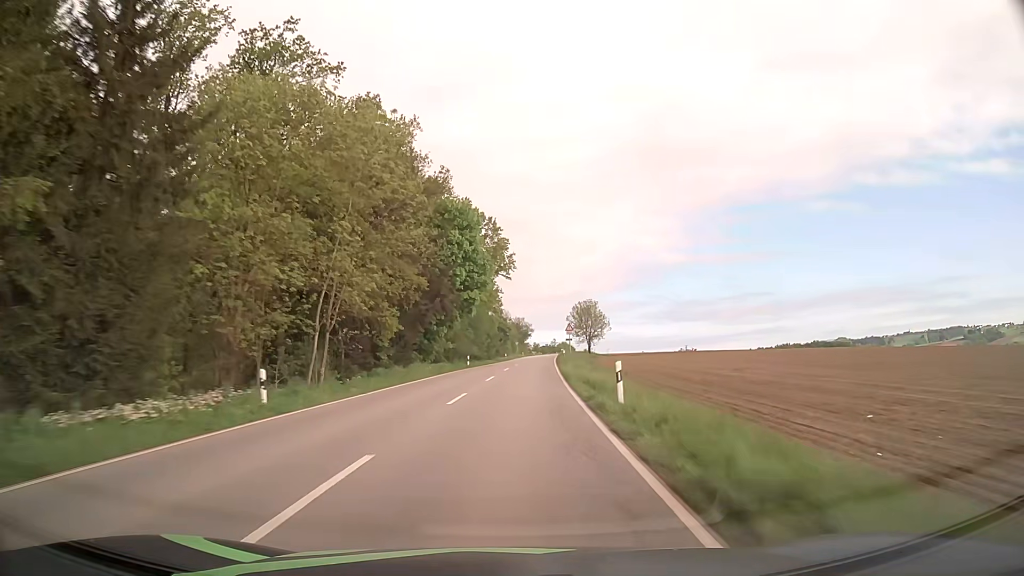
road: secondary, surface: asphalt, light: Day
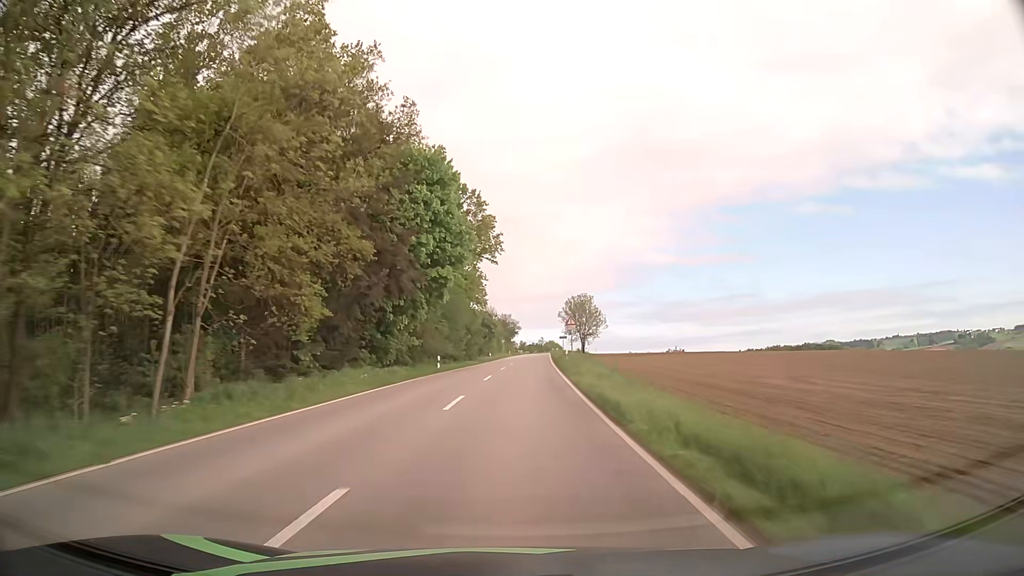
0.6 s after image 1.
(+0.2, +14.0) m; +1°
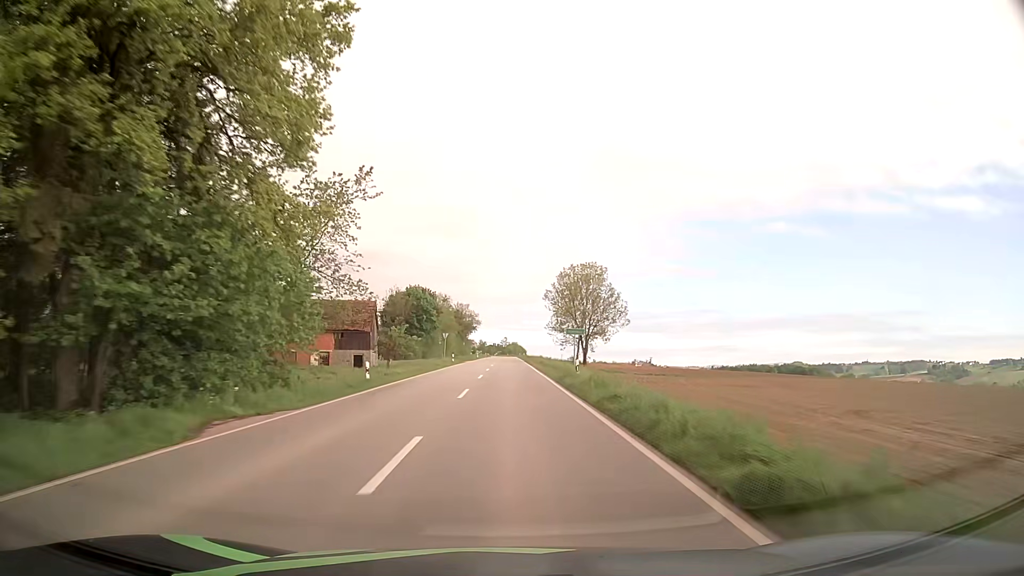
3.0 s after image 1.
(+1.6, +56.3) m; +3°
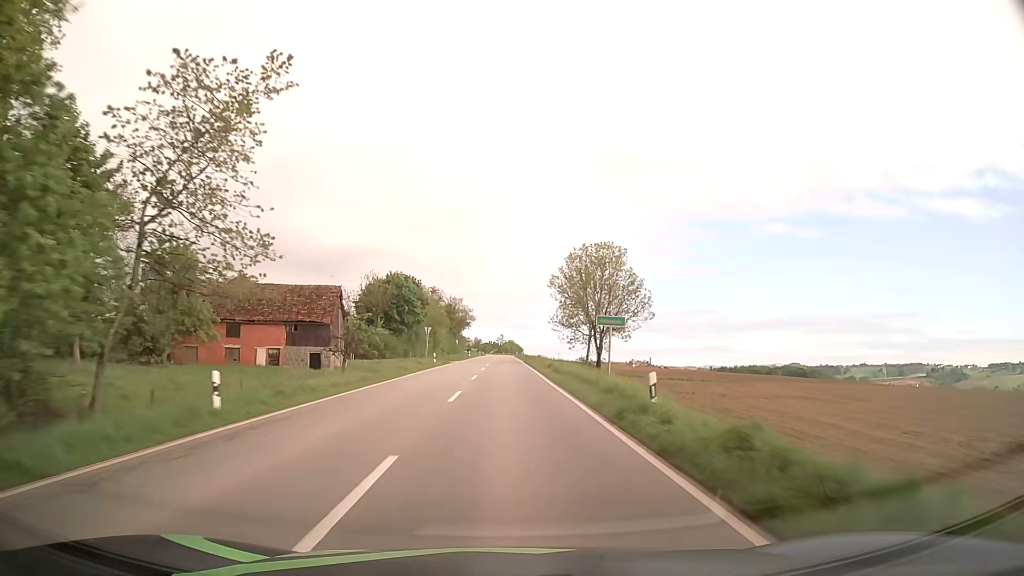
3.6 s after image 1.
(+0.1, +14.1) m; +1°
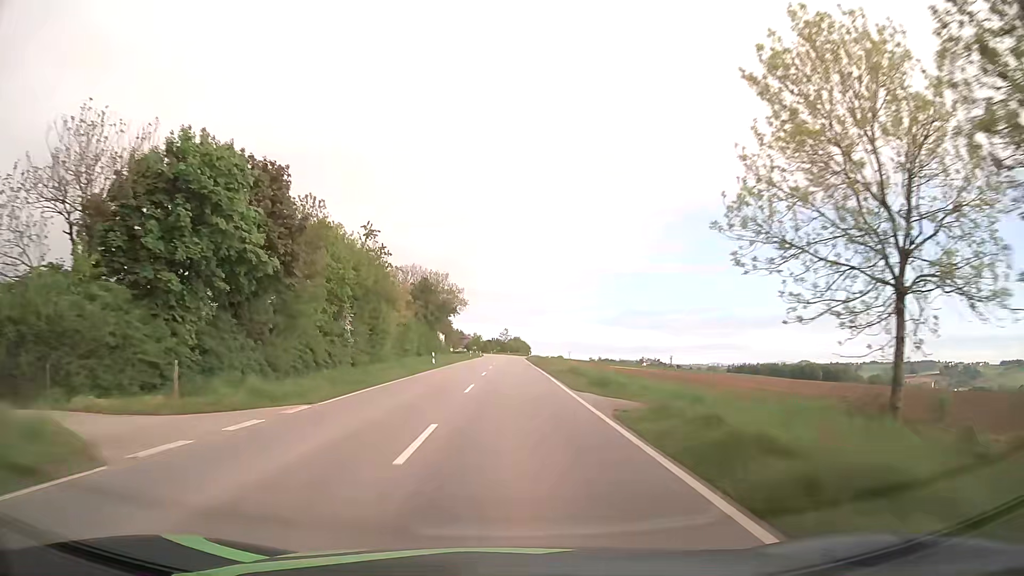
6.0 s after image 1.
(-0.2, +56.4) m; -1°
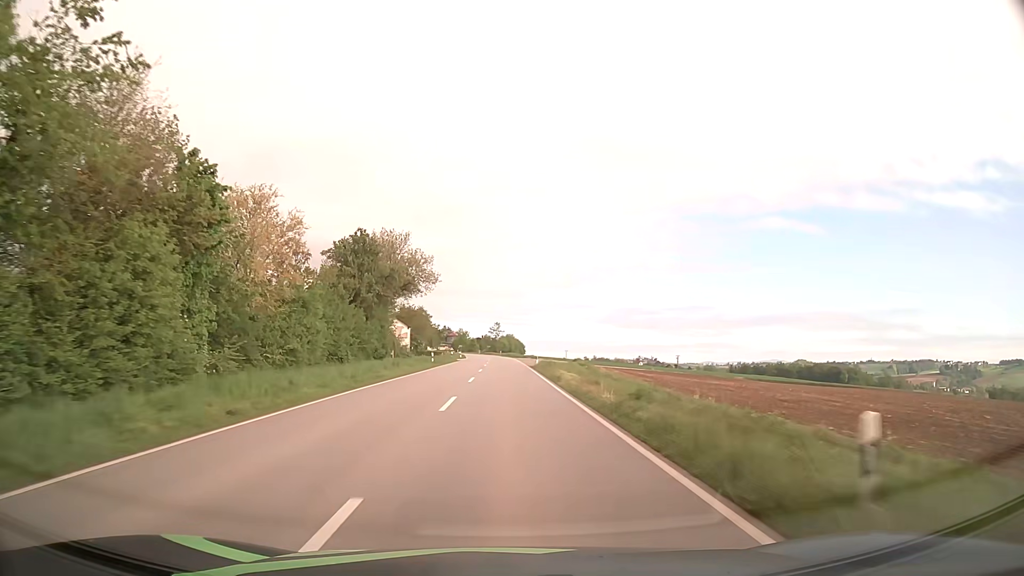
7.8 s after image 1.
(+0.3, +42.1) m; +1°
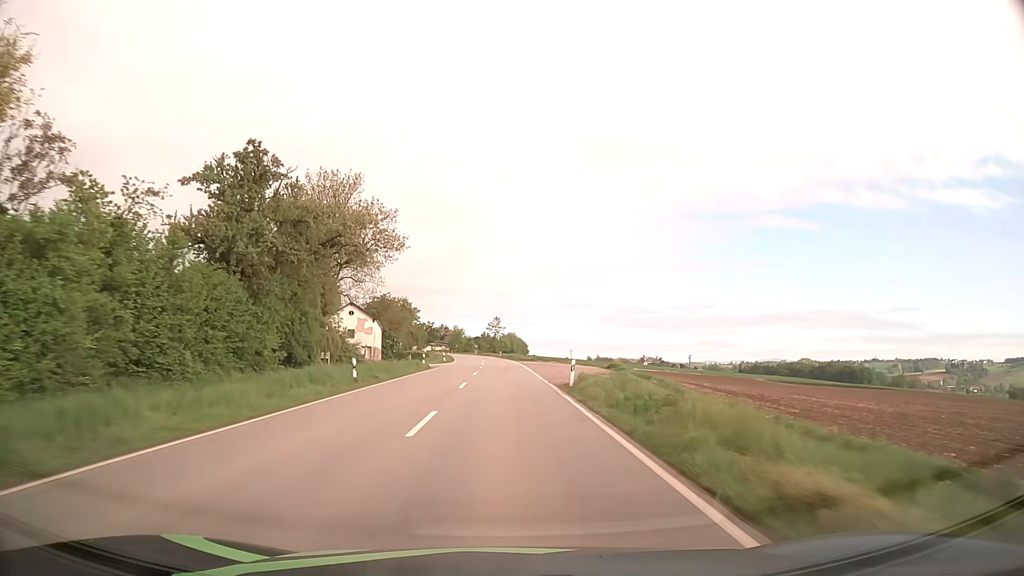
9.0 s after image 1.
(0.0, +28.1) m; 0°
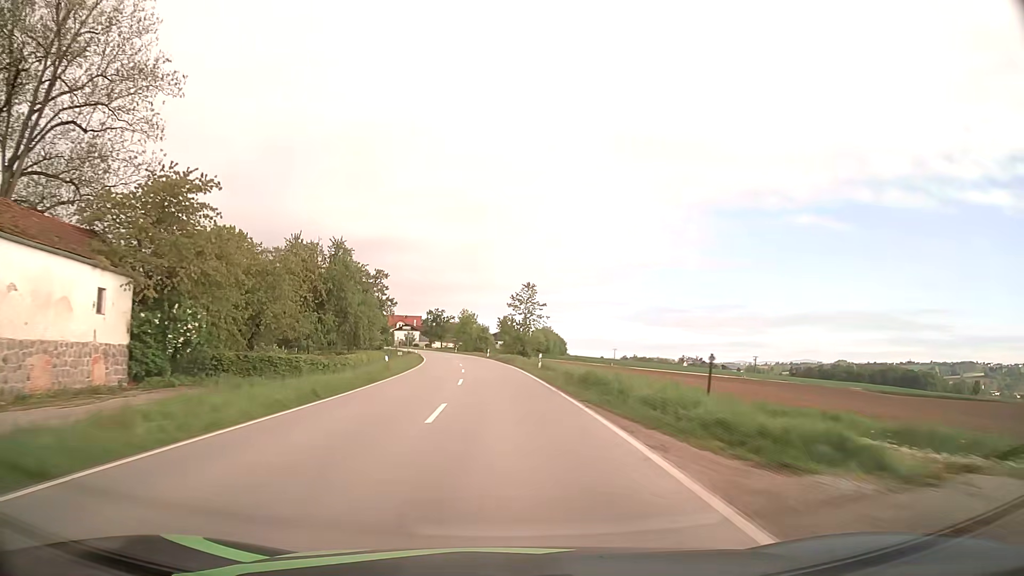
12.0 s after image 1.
(-0.9, +70.4) m; -2°
(0, +10) (0, +20) (-1, +30) (-1, +40) (-2, +50) (-3, +60) (-4, +70) (-5, +80) (-6, +90) (-8, +100) m
